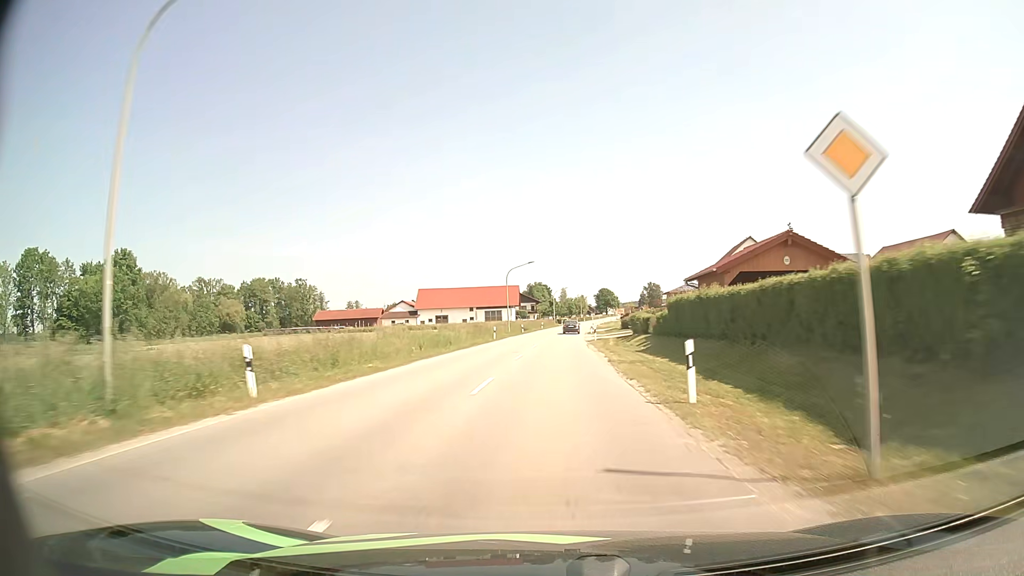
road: secondary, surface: asphalt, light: Day
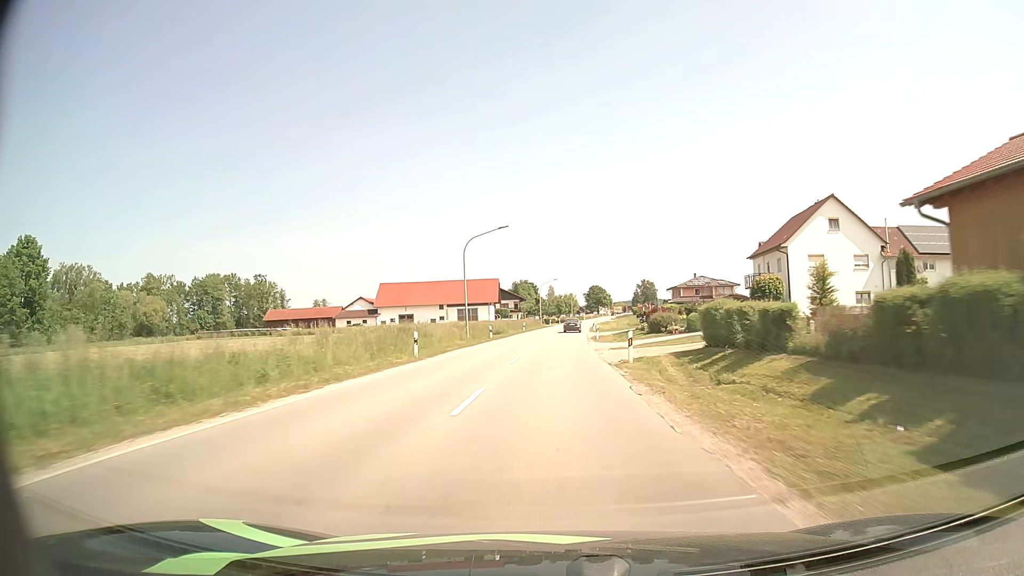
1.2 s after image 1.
(+0.3, +26.5) m; +1°
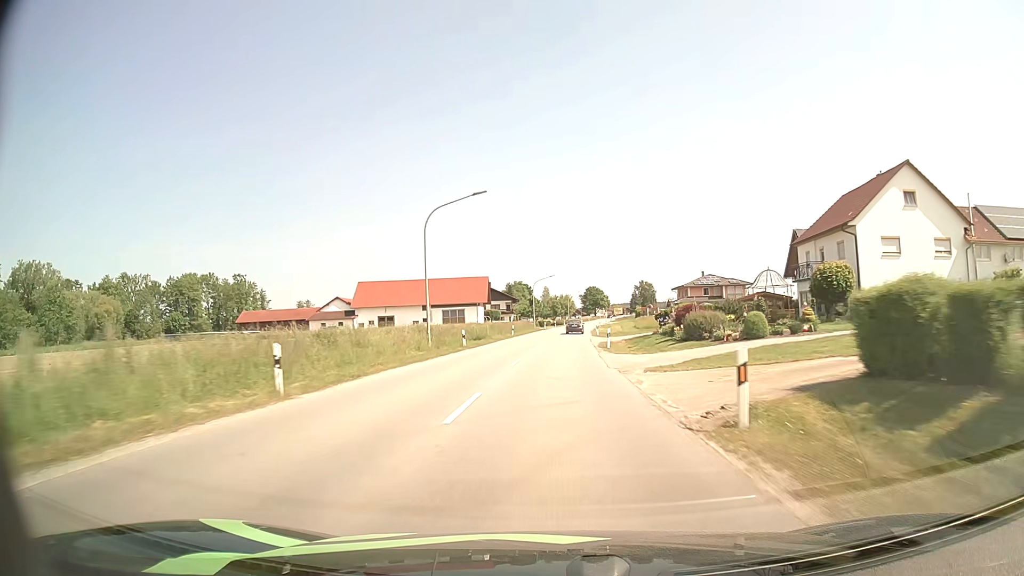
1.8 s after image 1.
(0.0, +12.7) m; 0°
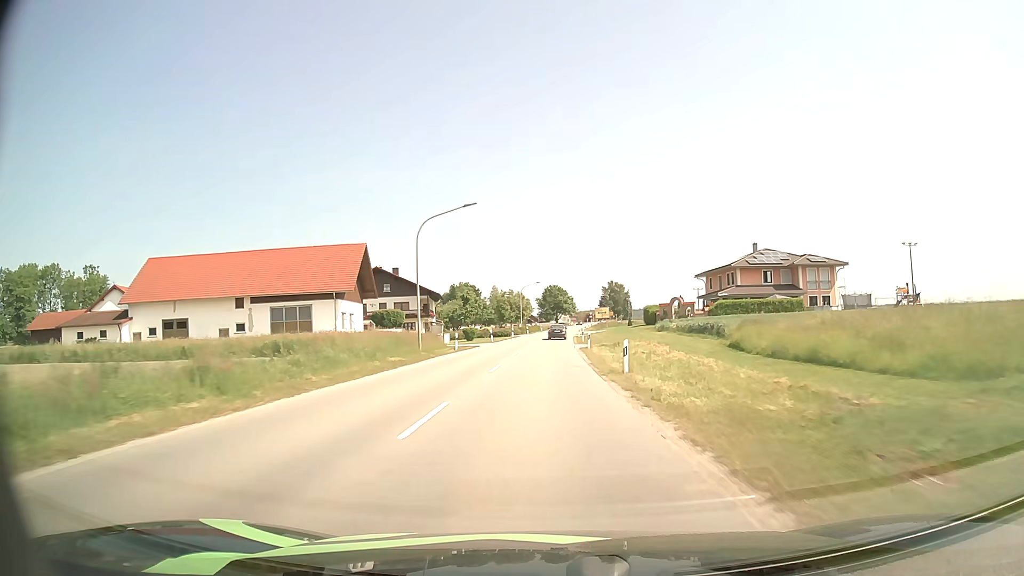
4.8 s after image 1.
(+2.1, +60.6) m; +4°
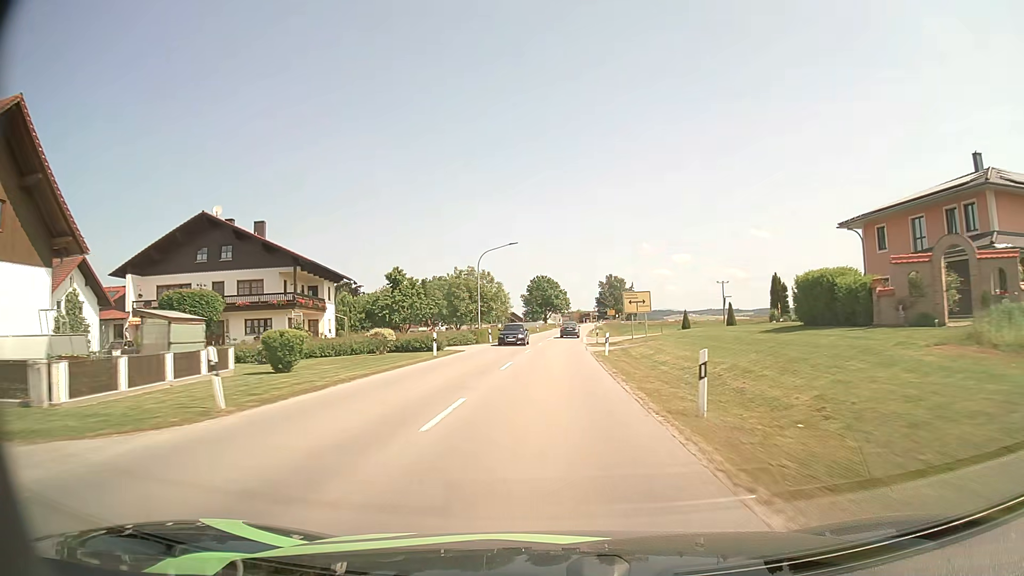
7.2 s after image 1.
(+0.2, +47.5) m; +1°
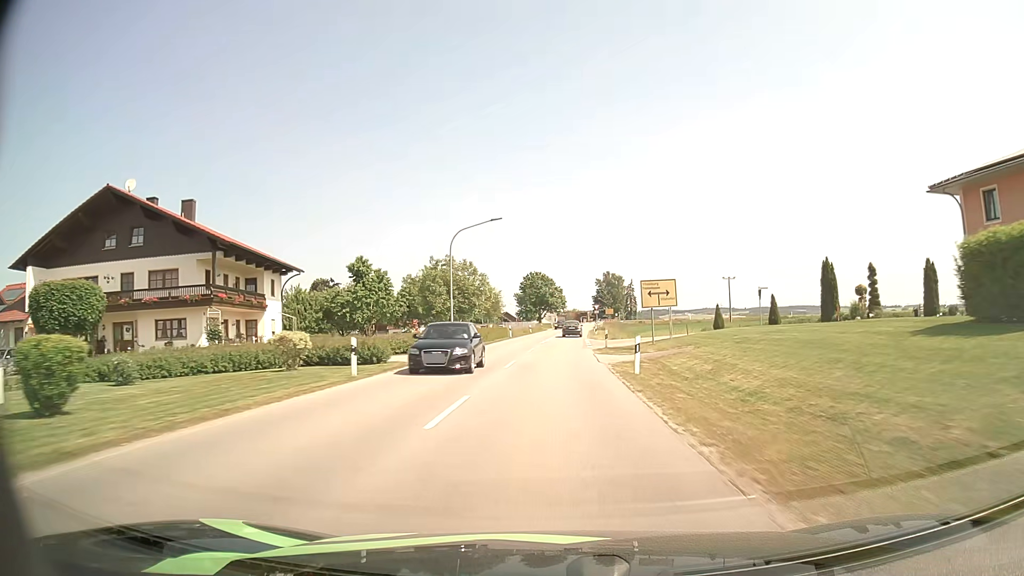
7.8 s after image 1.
(0.0, +11.9) m; 0°
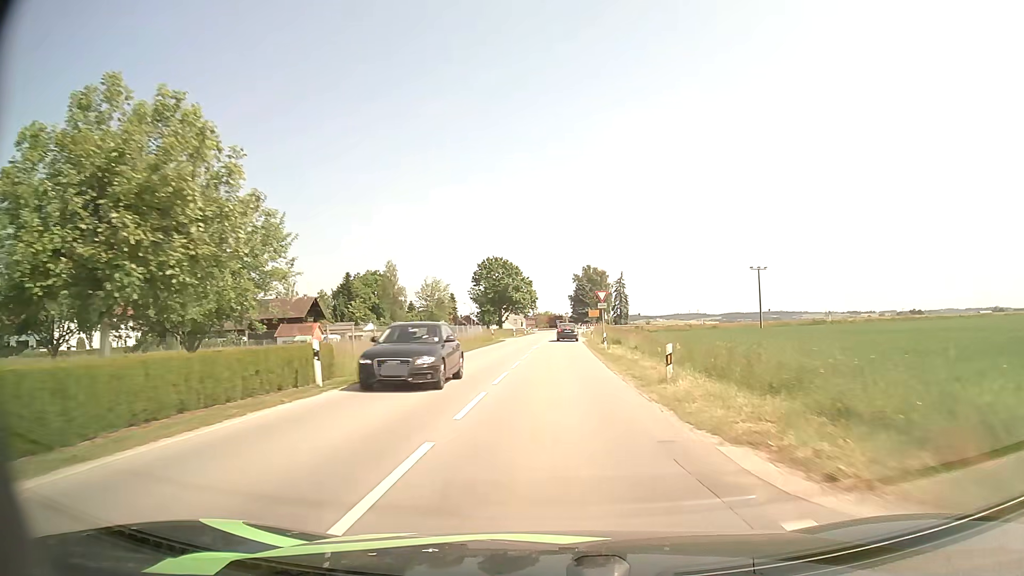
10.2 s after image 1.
(+0.9, +46.9) m; +2°
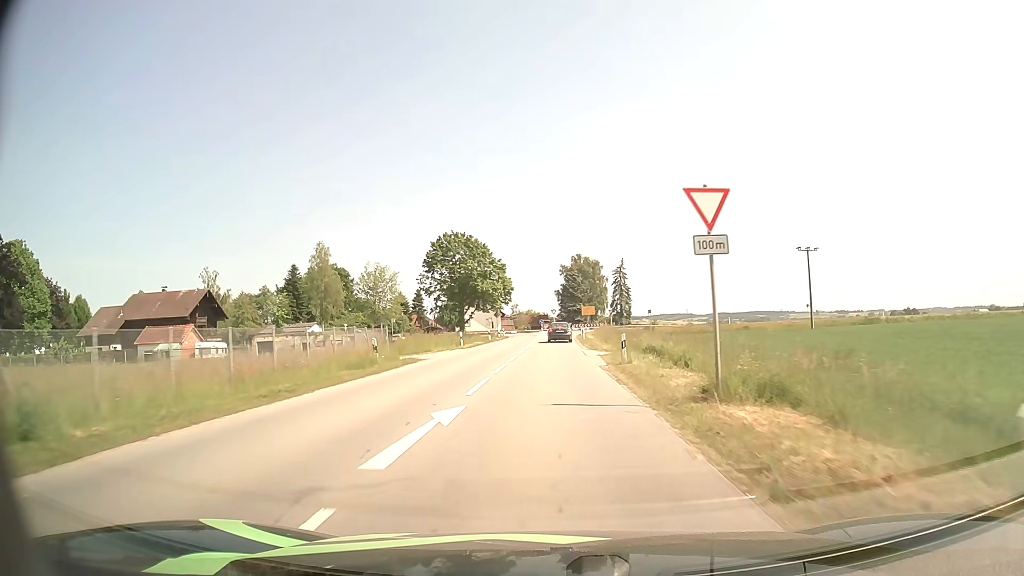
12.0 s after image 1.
(+0.6, +32.6) m; +1°
(0, +10) (0, +20) (0, +30) (0, +40) (0, +50) (0, +60) (+1, +70) (+1, +80) (+2, +90) (+7, +99) m
